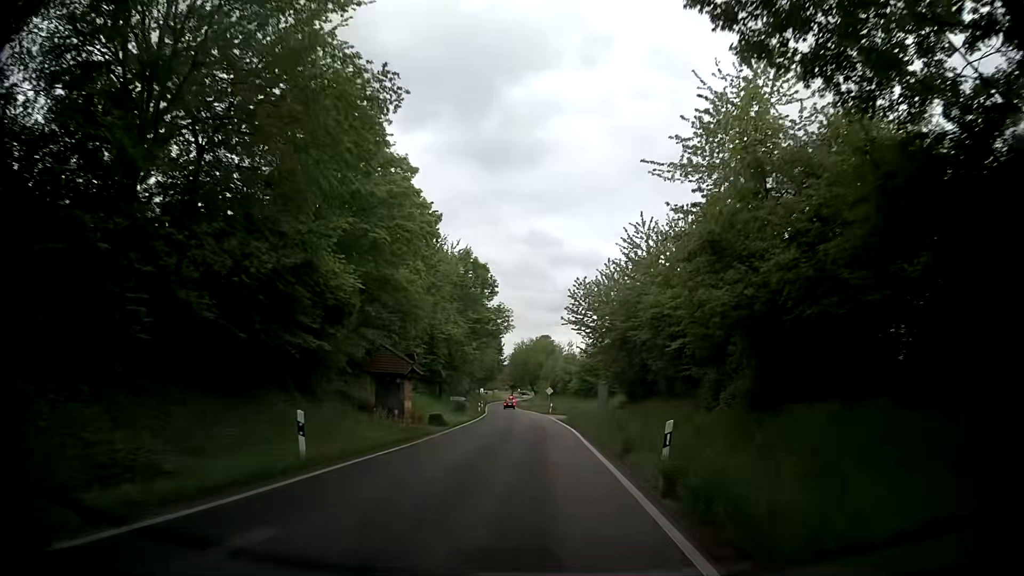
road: tertiary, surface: asphalt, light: Day
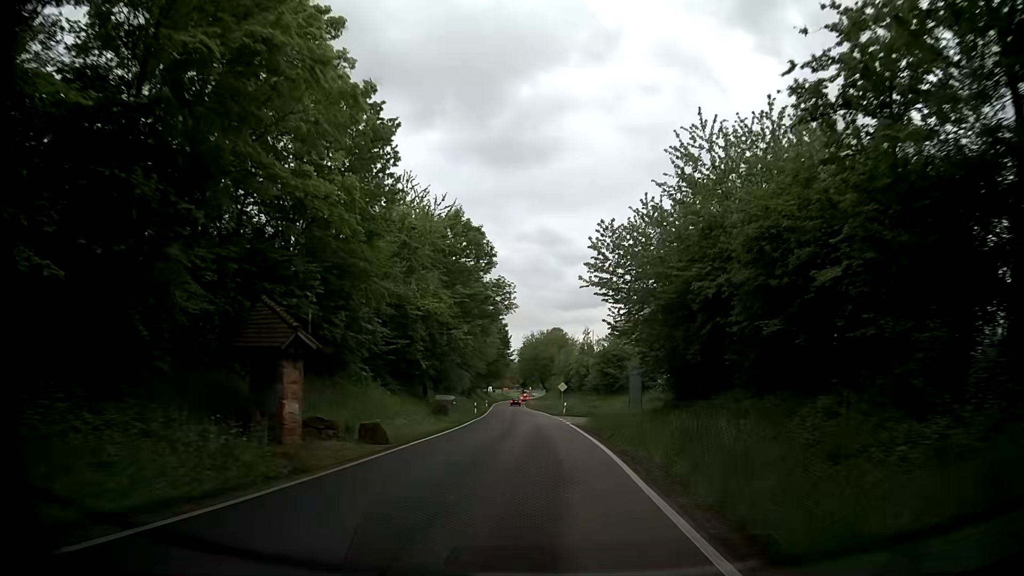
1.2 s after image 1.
(-0.2, +12.9) m; -1°
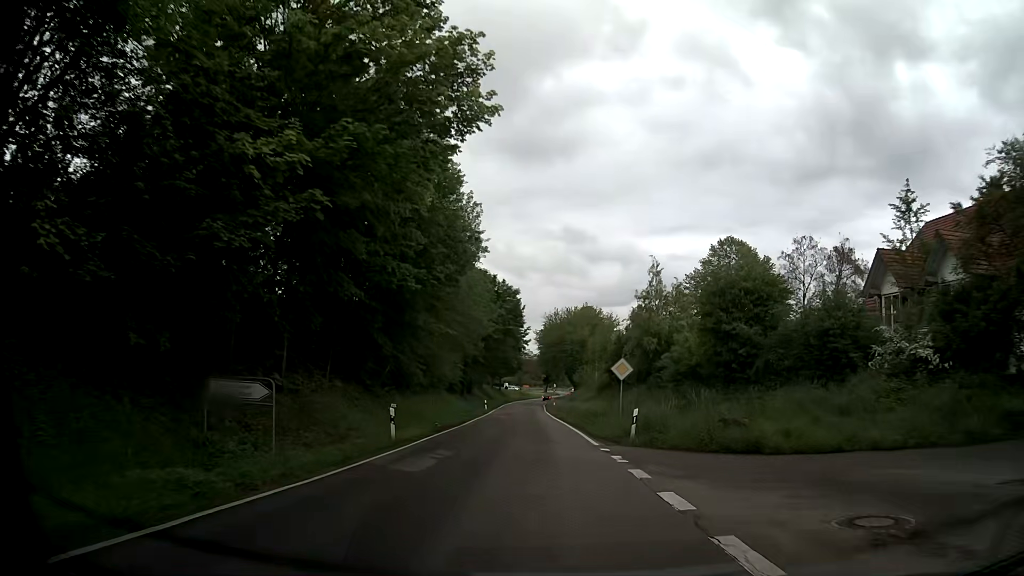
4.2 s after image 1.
(-1.0, +33.3) m; -3°
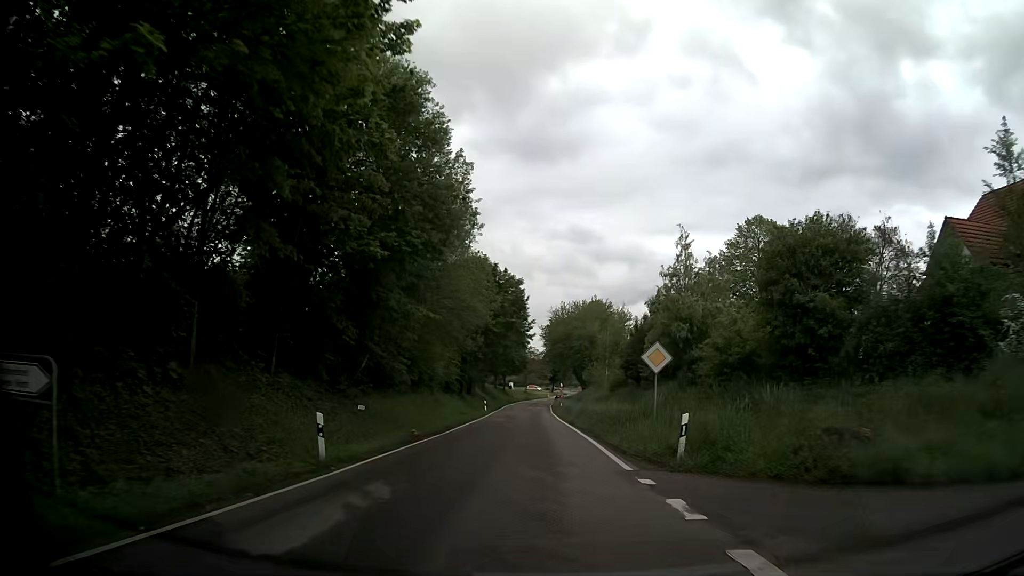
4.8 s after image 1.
(0.0, +6.6) m; 0°
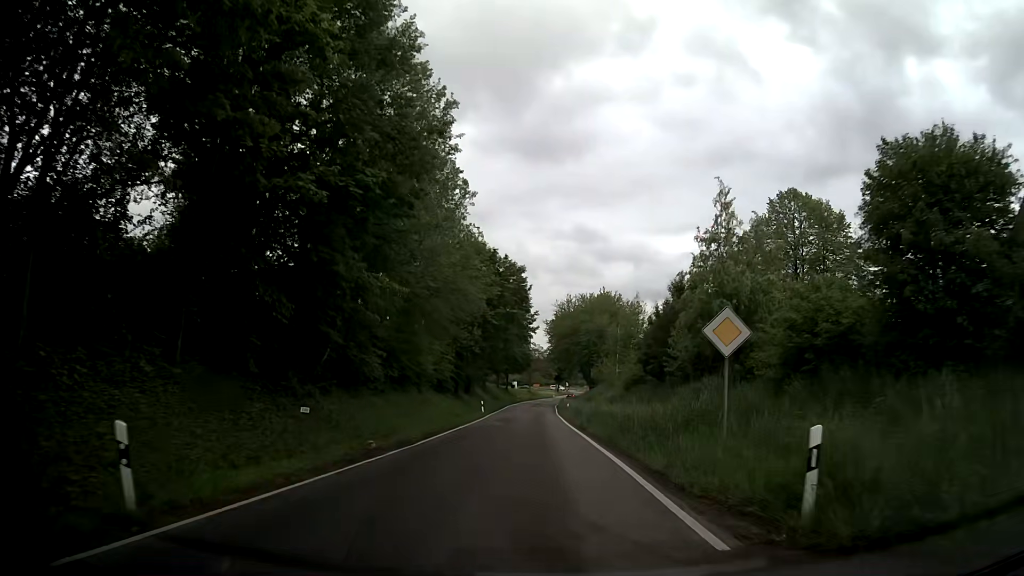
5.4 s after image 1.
(-0.1, +6.6) m; -1°
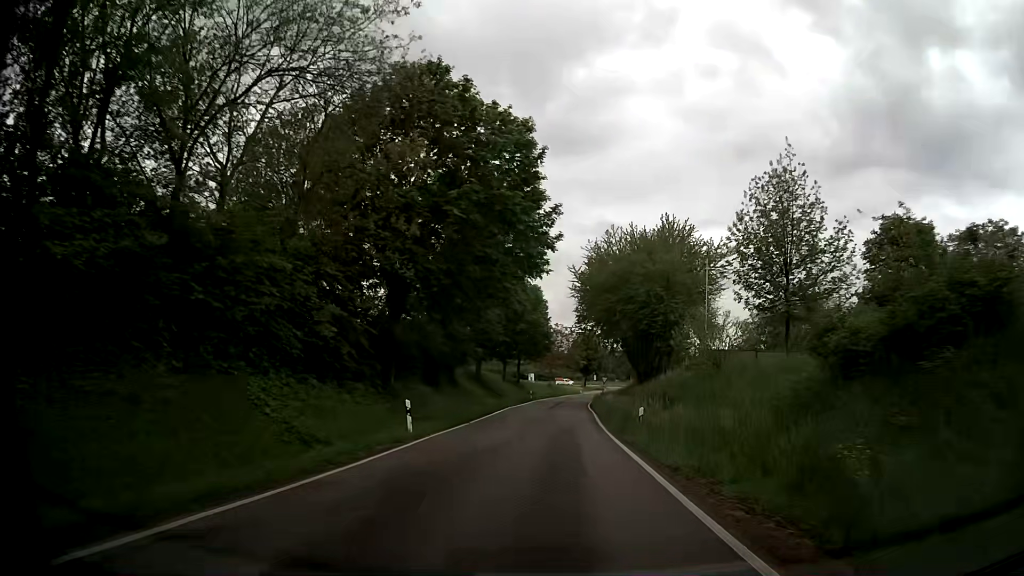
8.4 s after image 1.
(-0.7, +33.4) m; -2°
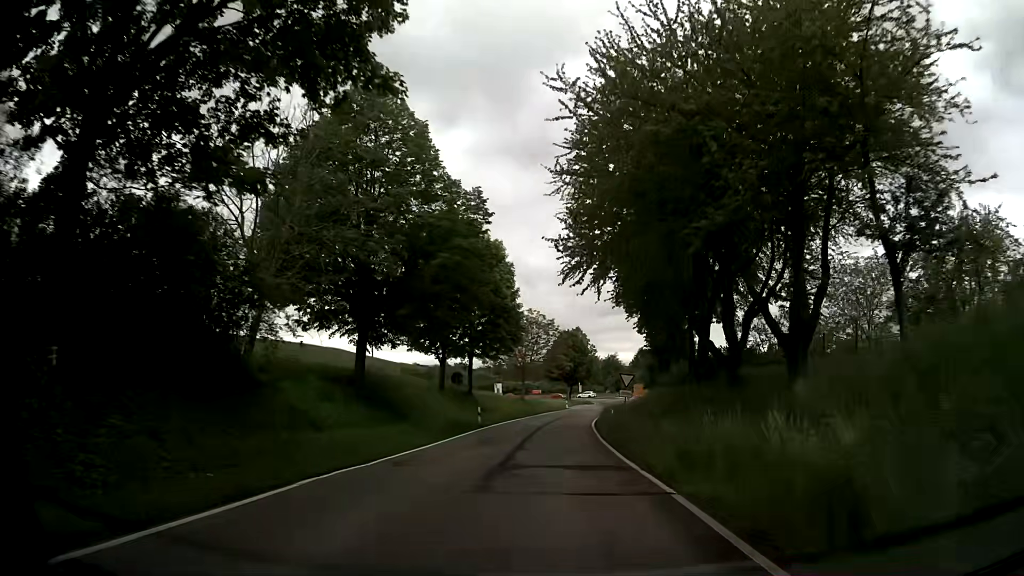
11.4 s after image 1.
(+0.5, +33.7) m; +2°
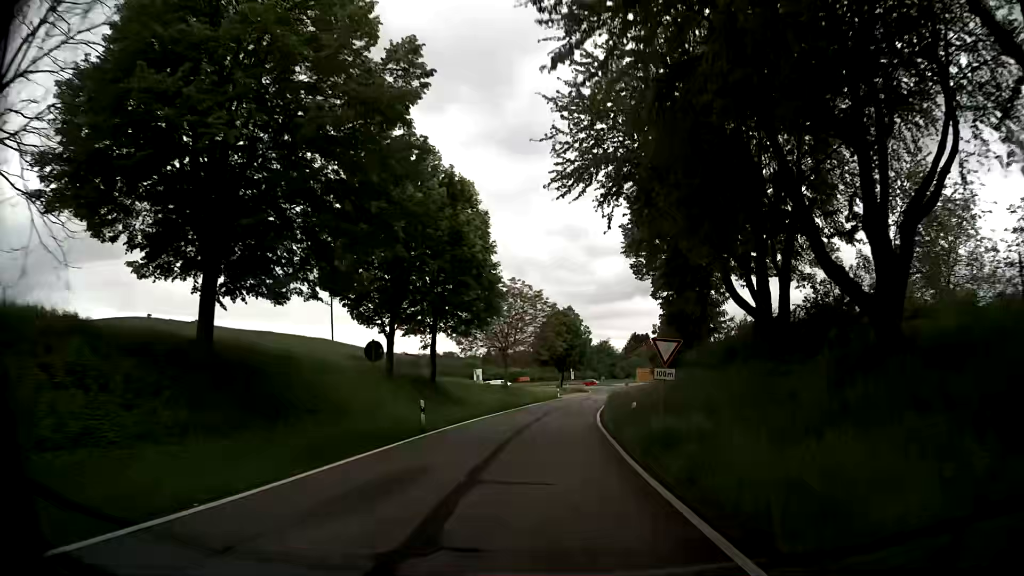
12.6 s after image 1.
(+0.1, +13.3) m; +1°
(0, +10) (0, +20) (0, +30) (+1, +40) (+2, +50) (+3, +60) (+4, +70) (+6, +80) (+8, +89) (+11, +99) m
